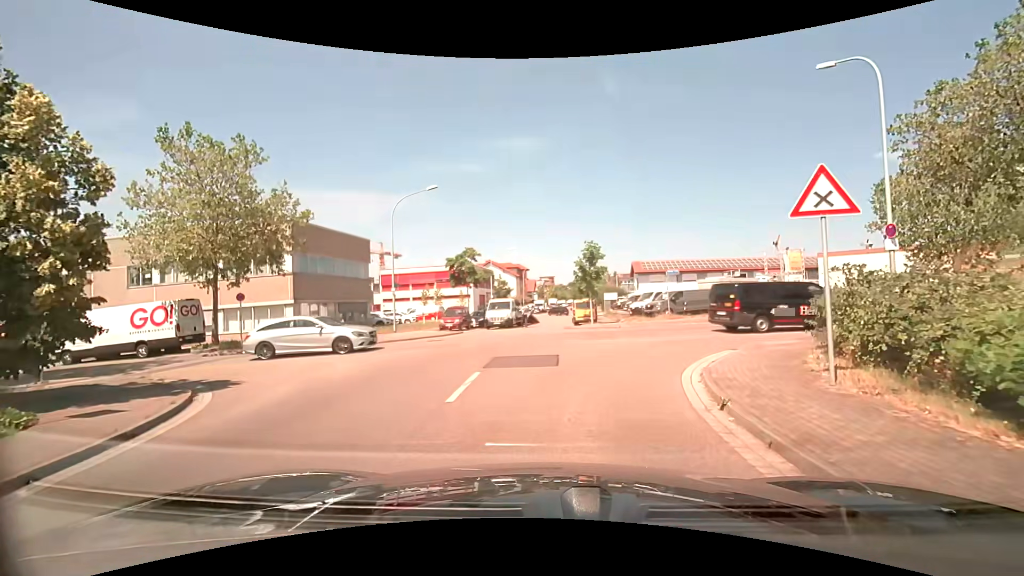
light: Day
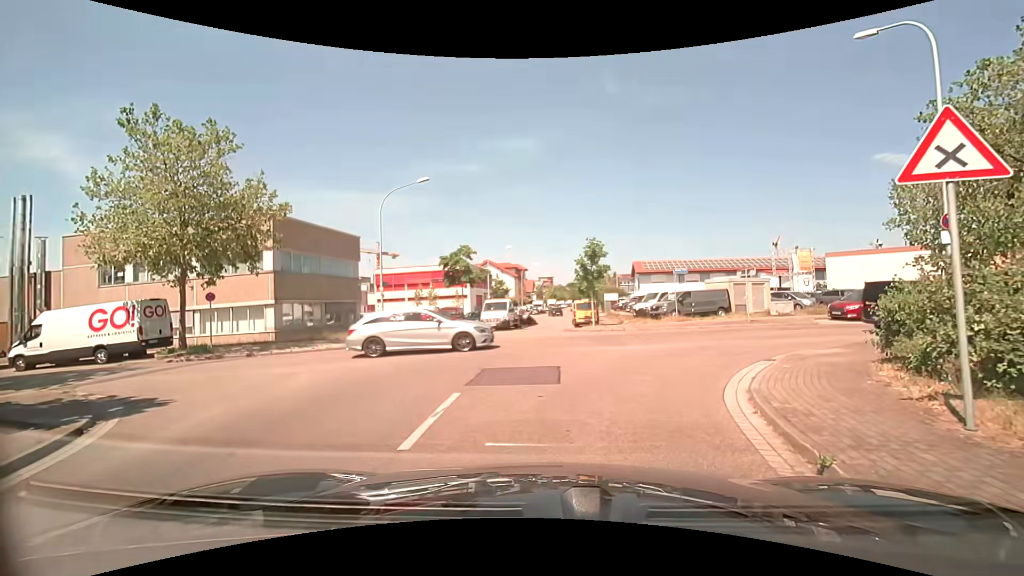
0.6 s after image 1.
(0.0, +2.1) m; 0°
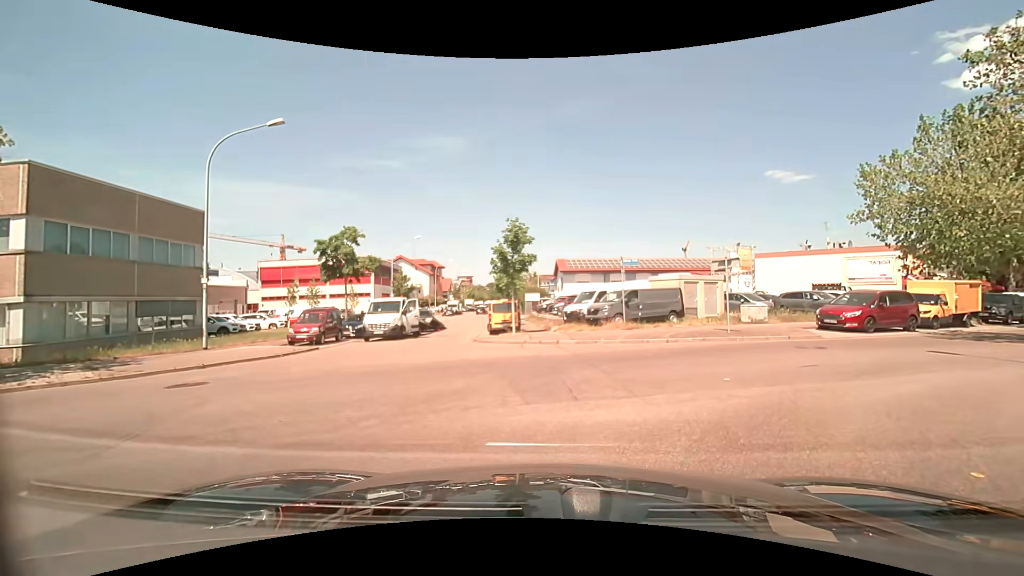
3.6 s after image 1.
(+0.5, +8.6) m; +11°
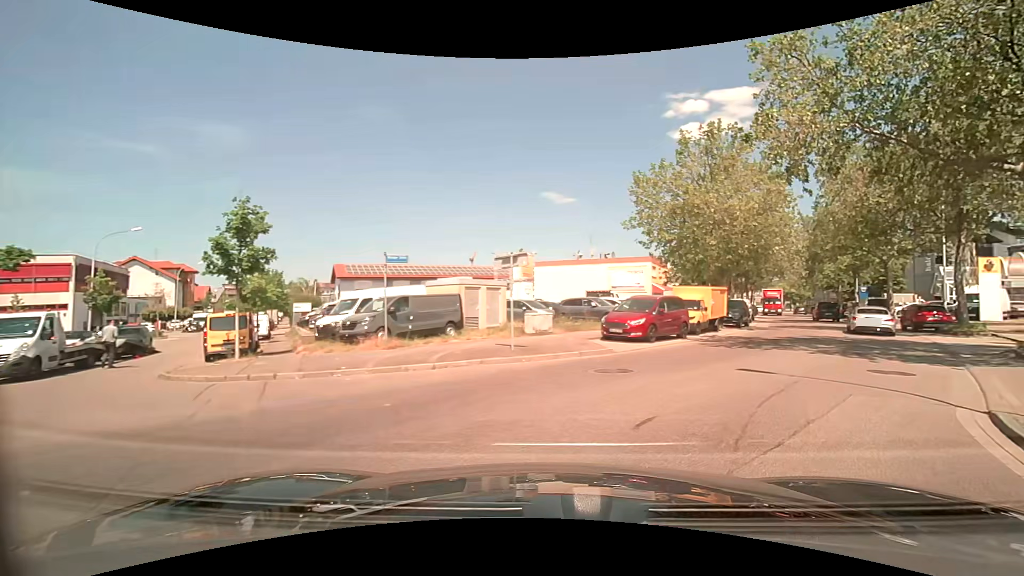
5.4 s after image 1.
(+1.0, +5.5) m; +24°
(+3, +9) (+9, +18) (+14, +26) (+19, +35) (+23, +44) (+26, +53) (+30, +63) (+34, +72) (+37, +81) (+41, +91) m
